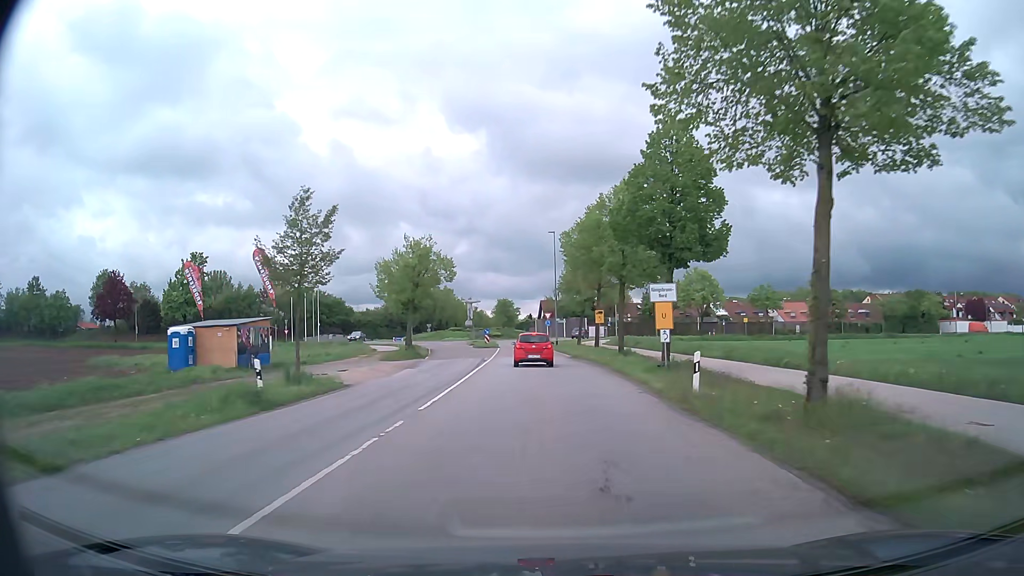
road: tertiary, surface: asphalt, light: Day
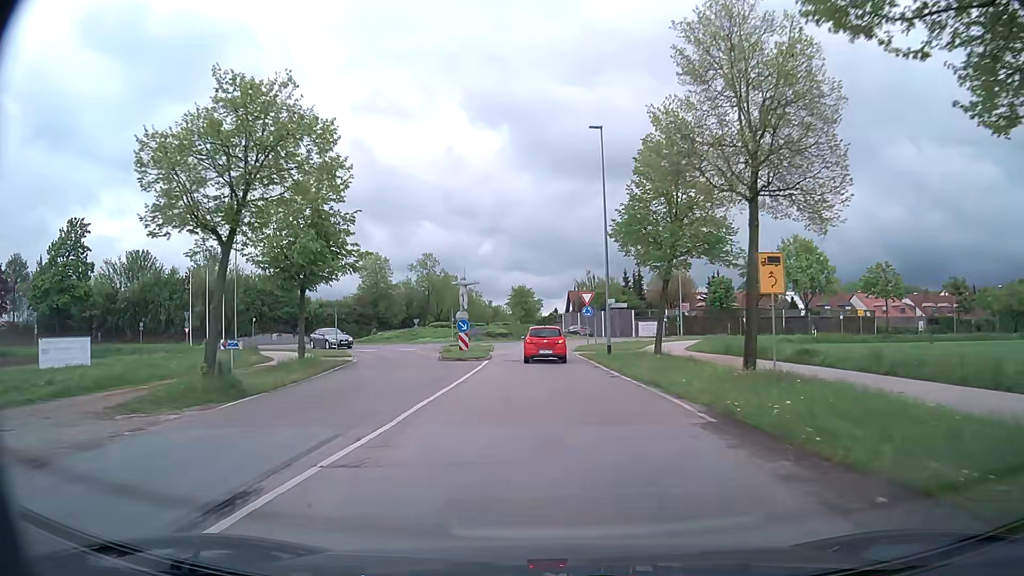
(-0.6, +32.4) m; -3°
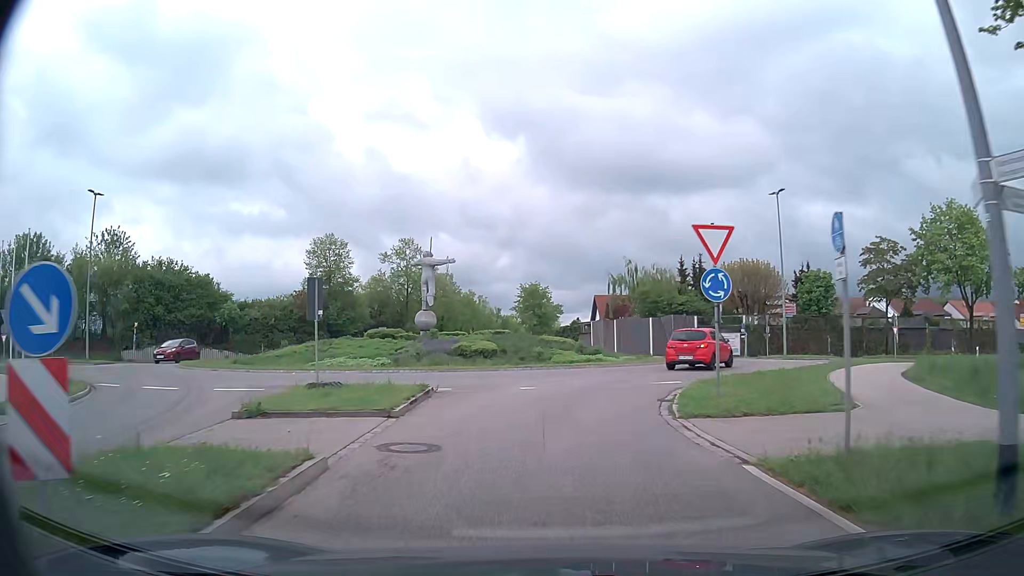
(-0.2, +26.2) m; -1°
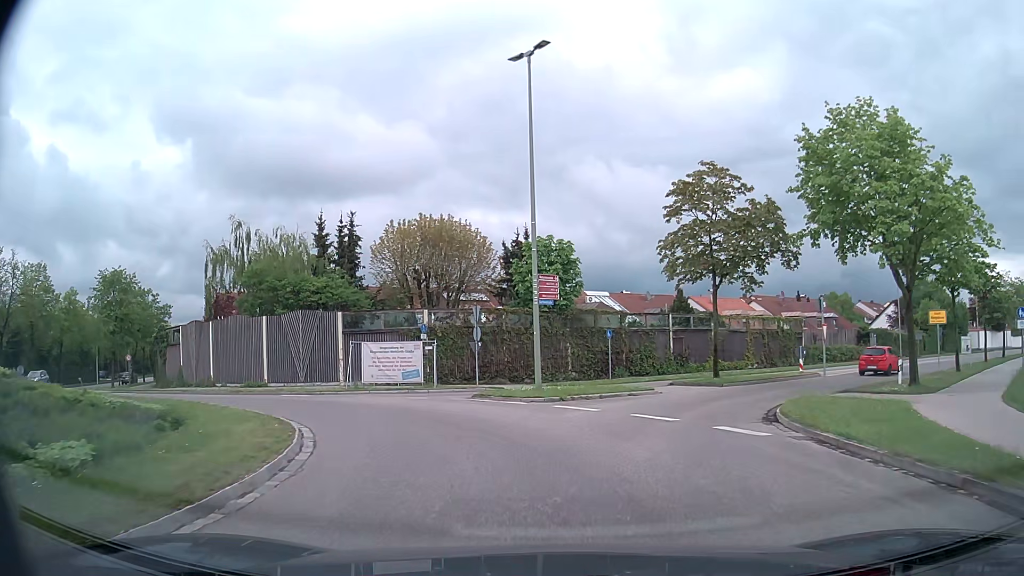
(+4.6, +23.9) m; +30°
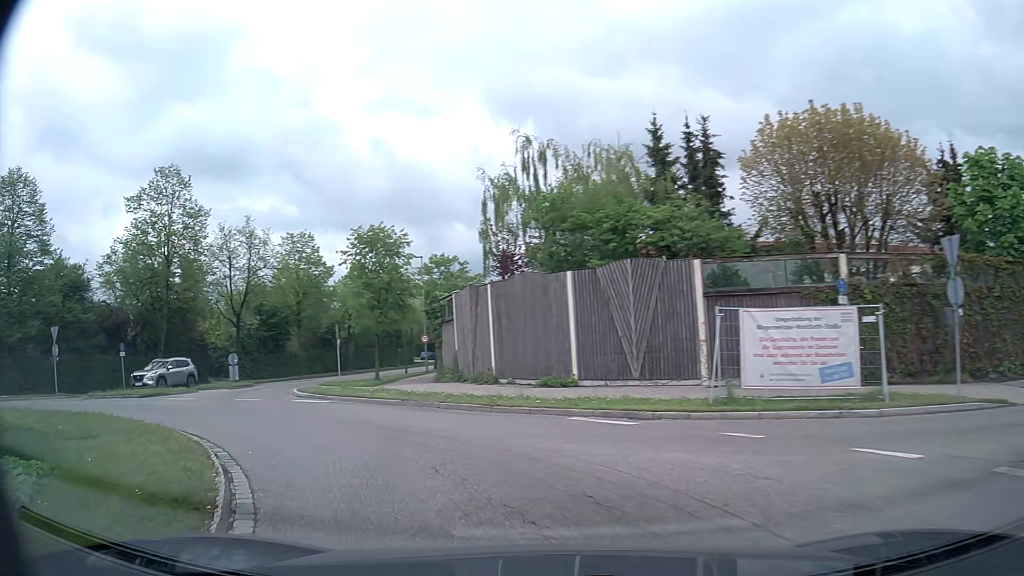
(-2.7, +13.3) m; -30°
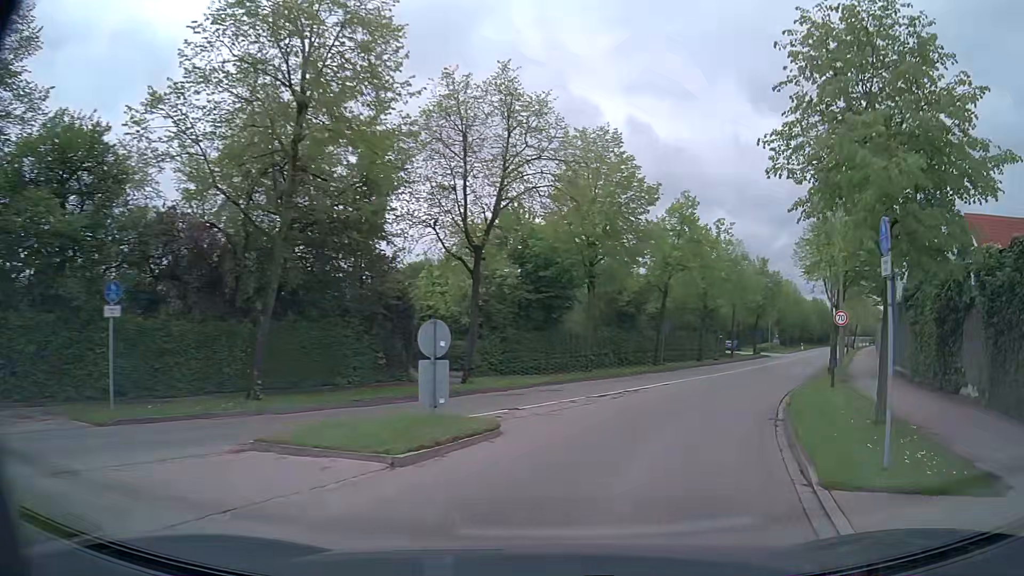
(-10.5, +22.9) m; -25°
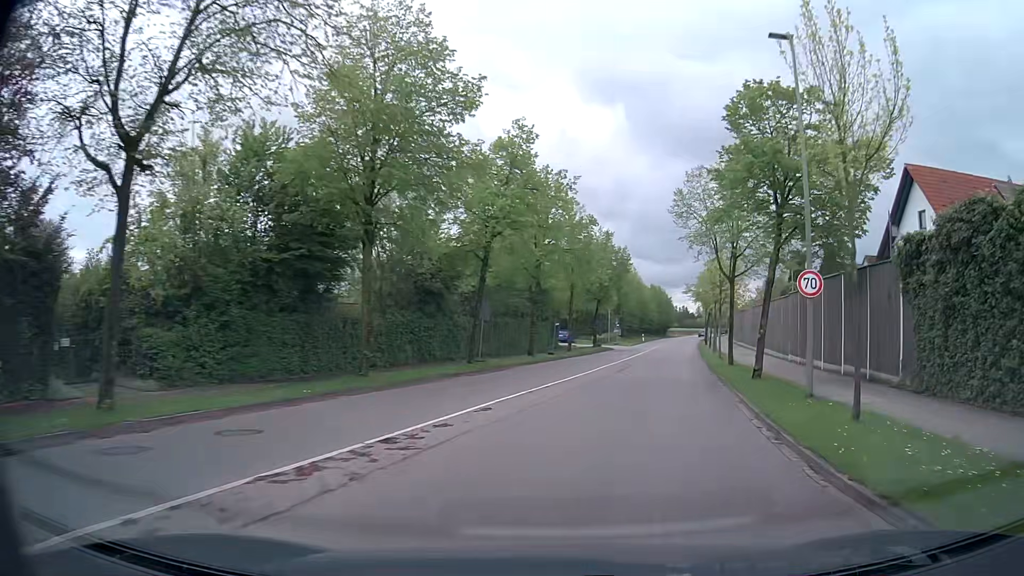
(+1.9, +12.7) m; +16°
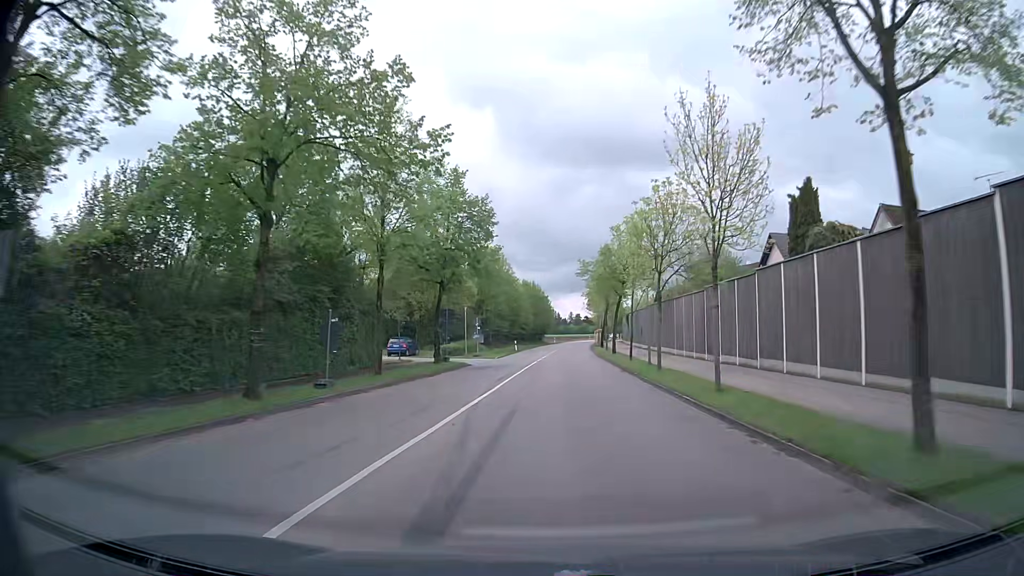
(+3.2, +24.1) m; +12°
(0, +10) (0, +20) (+1, +30) (+1, +40) (+2, +50) (+2, +60) (+3, +70) (+3, +80) (+4, +90) (+5, +100) m
